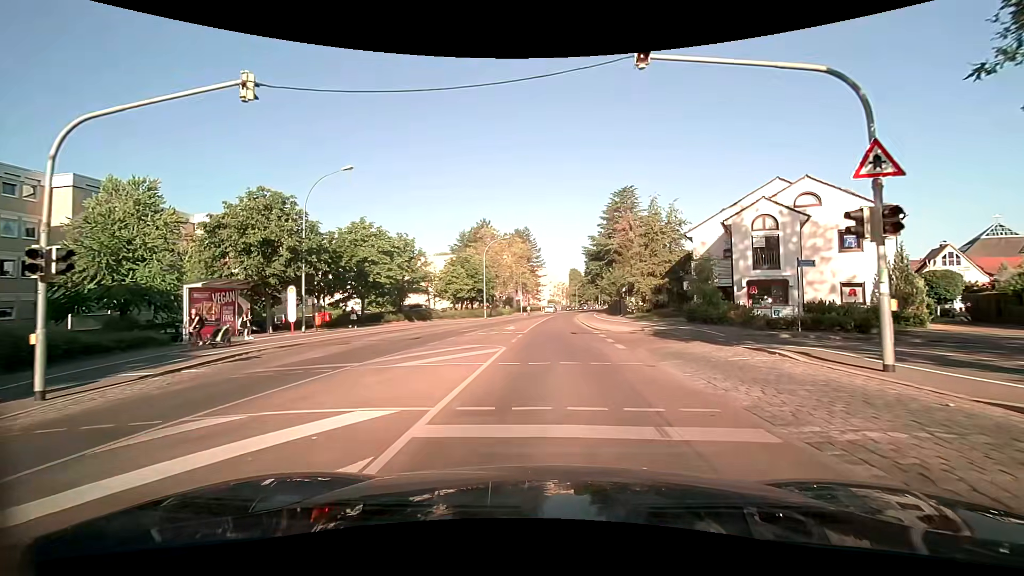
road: unclassified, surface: asphalt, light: Day
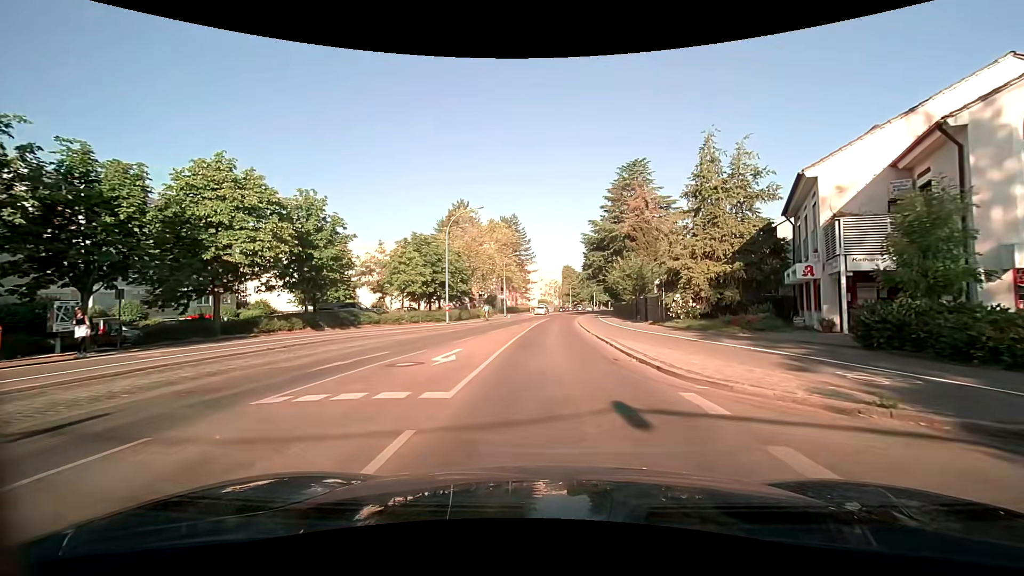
(+0.2, +18.1) m; +1°
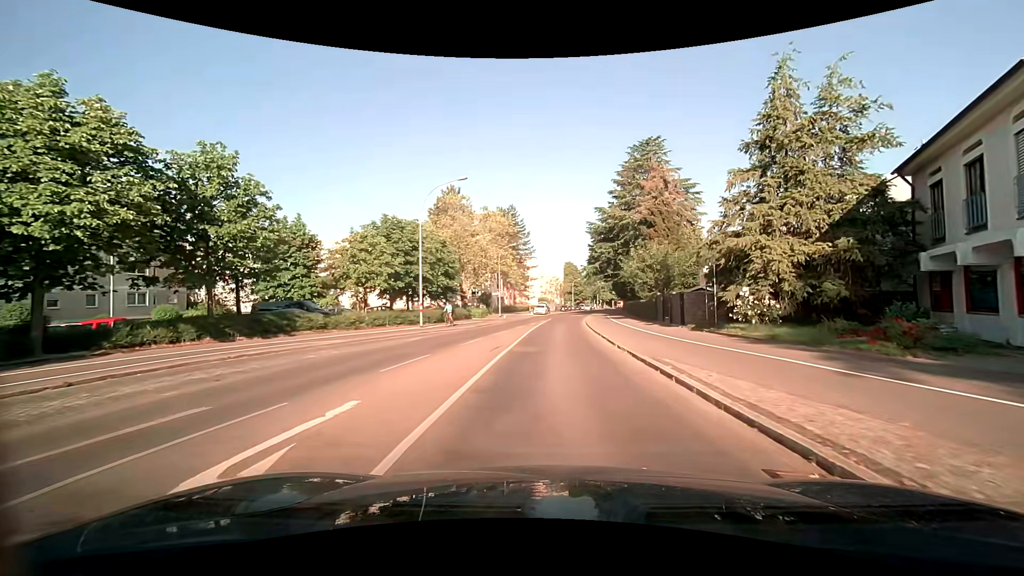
(+0.1, +9.0) m; 0°
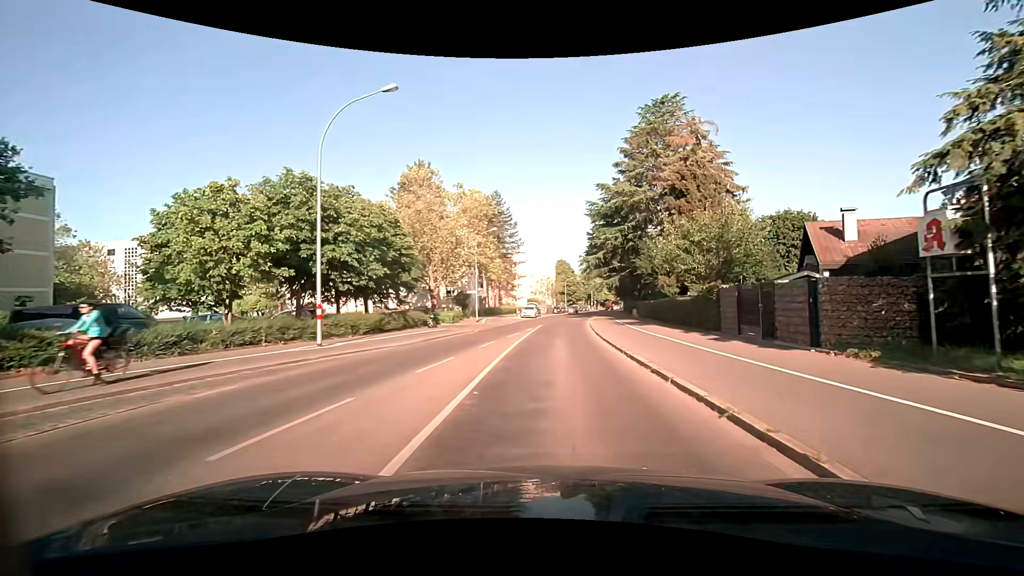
(+0.1, +13.6) m; +1°
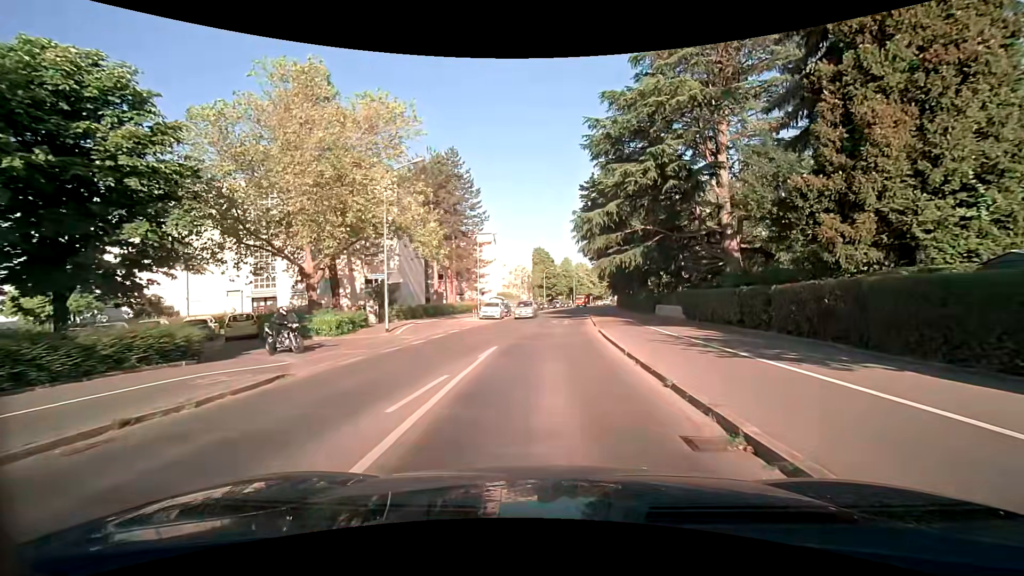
(+0.5, +22.4) m; +2°
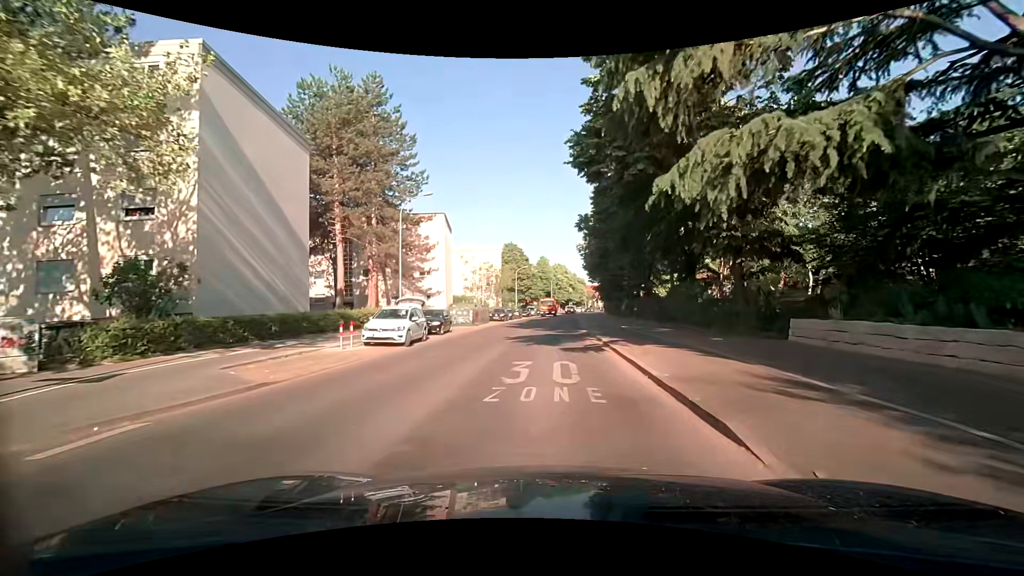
(+0.5, +22.5) m; +3°
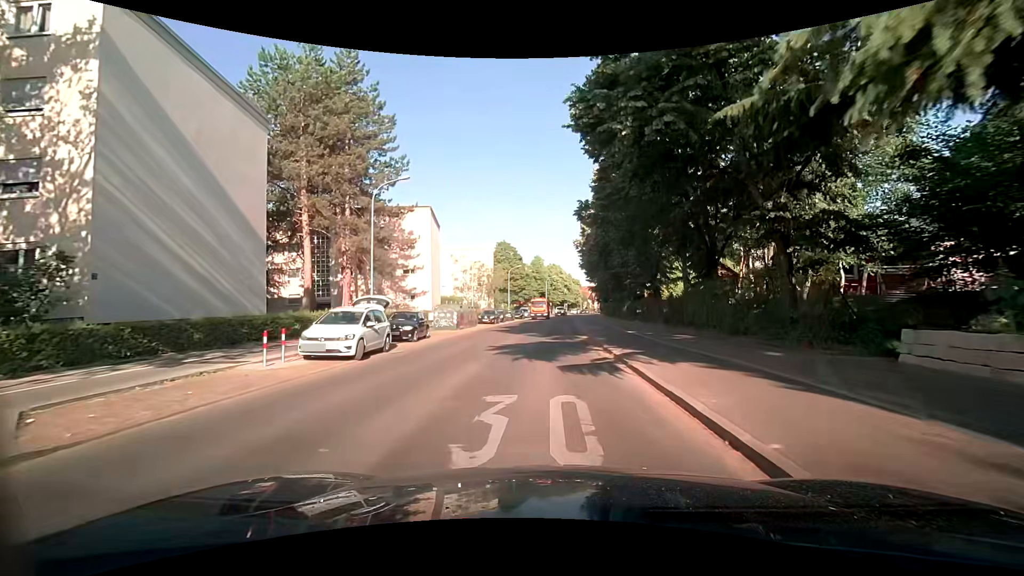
(0.0, +4.4) m; +1°
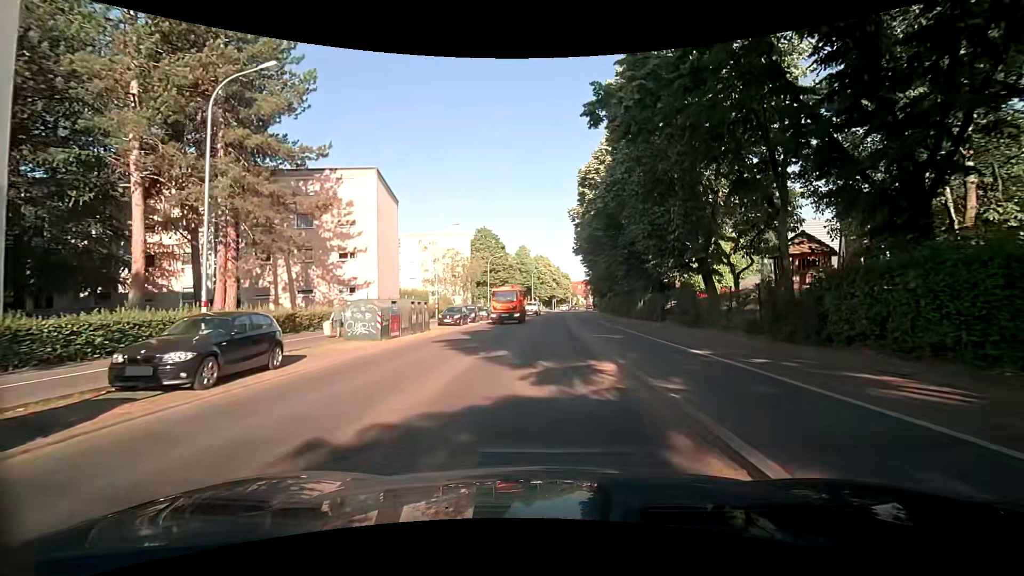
(0.0, +13.4) m; 0°
